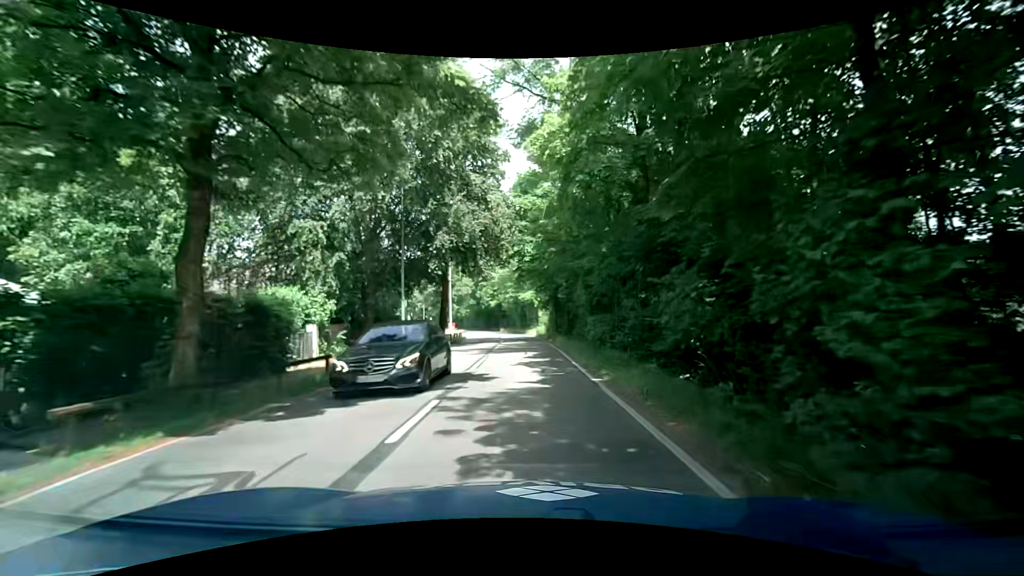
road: secondary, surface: asphalt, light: Day
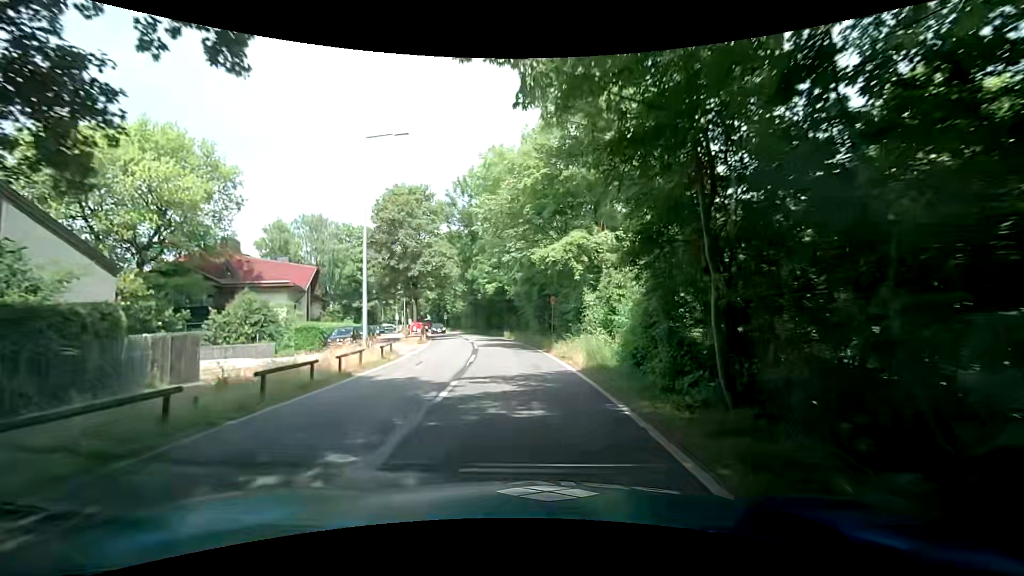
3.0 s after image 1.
(0.0, +33.3) m; -1°
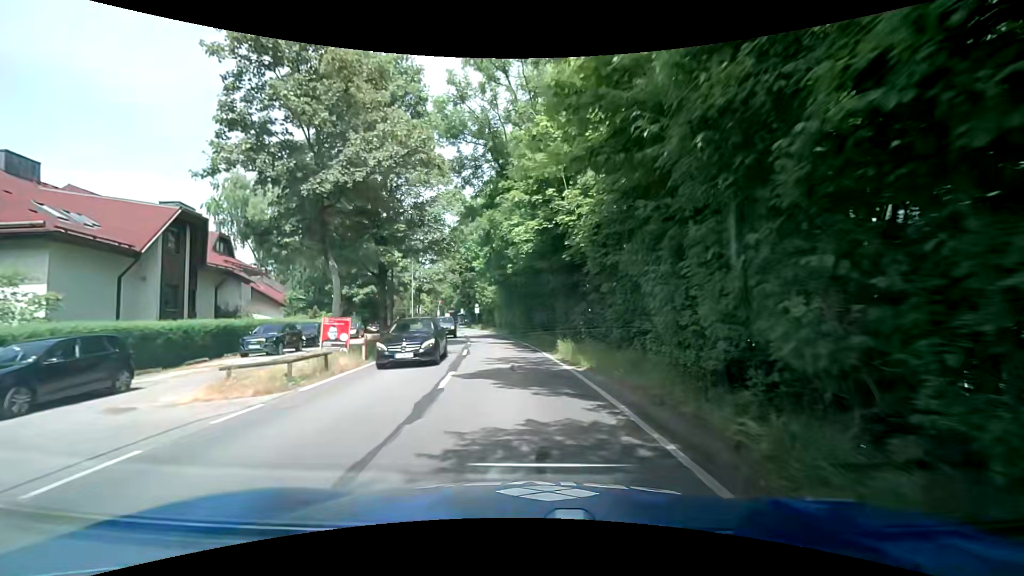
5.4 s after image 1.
(-1.6, +25.7) m; -6°
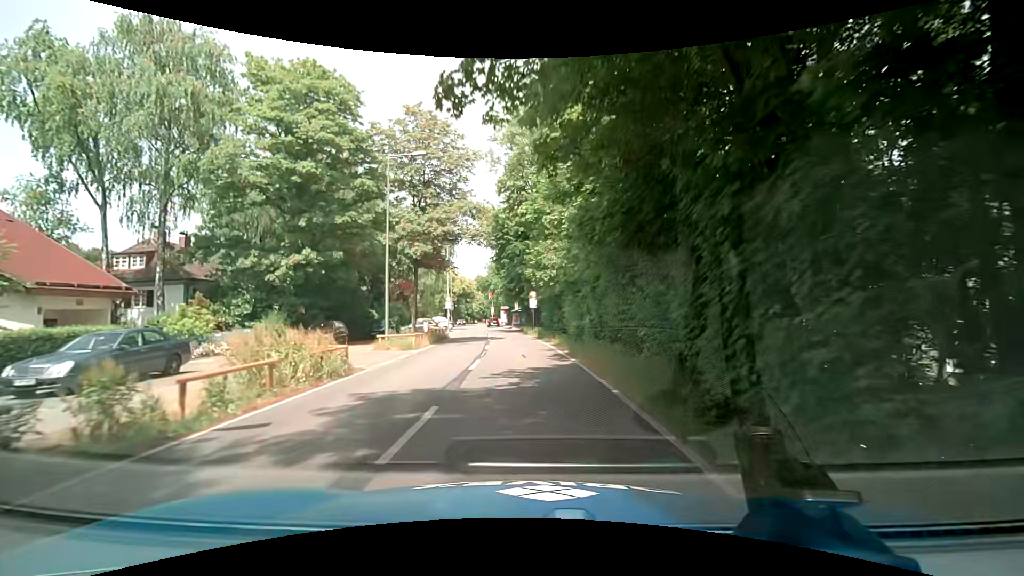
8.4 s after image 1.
(-2.2, +30.9) m; -8°
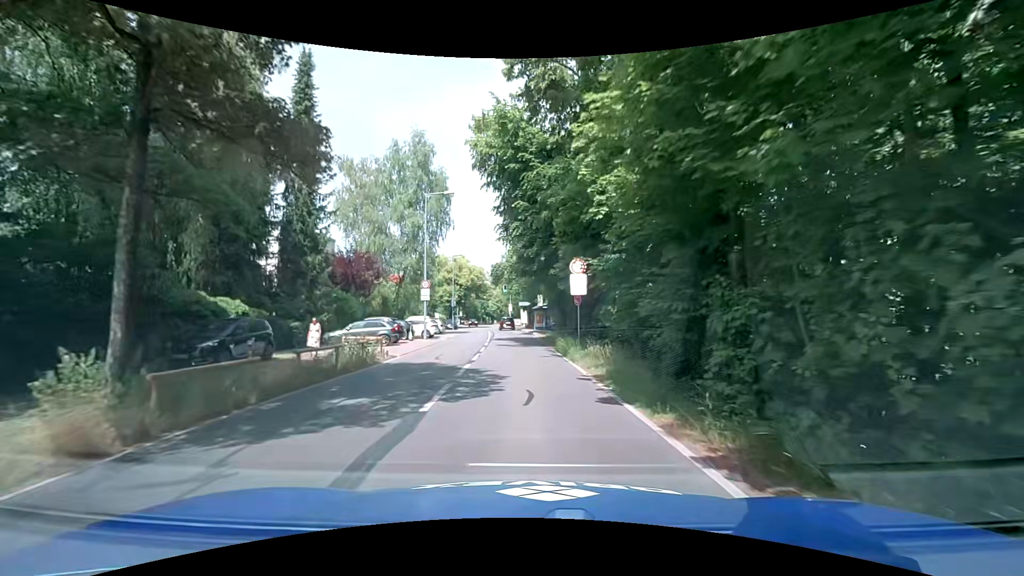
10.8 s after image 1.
(-0.7, +24.0) m; -3°
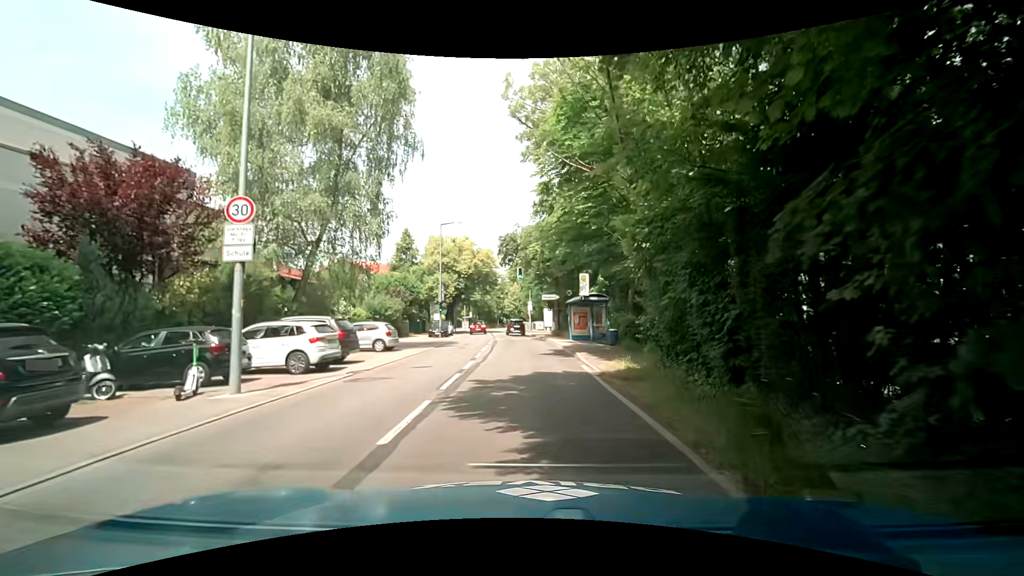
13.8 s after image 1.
(-0.5, +24.0) m; -2°
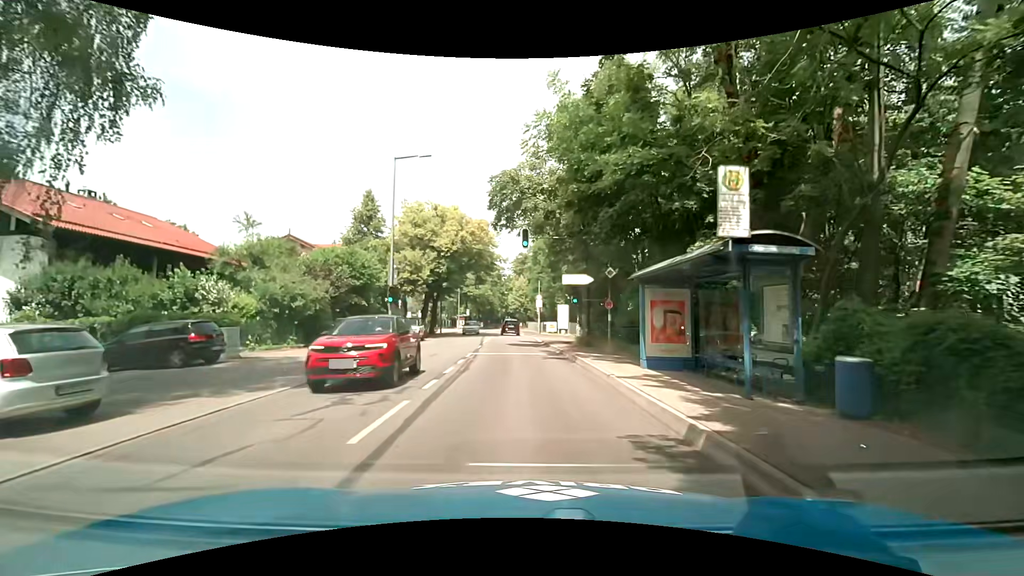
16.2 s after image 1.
(-0.3, +18.1) m; -2°
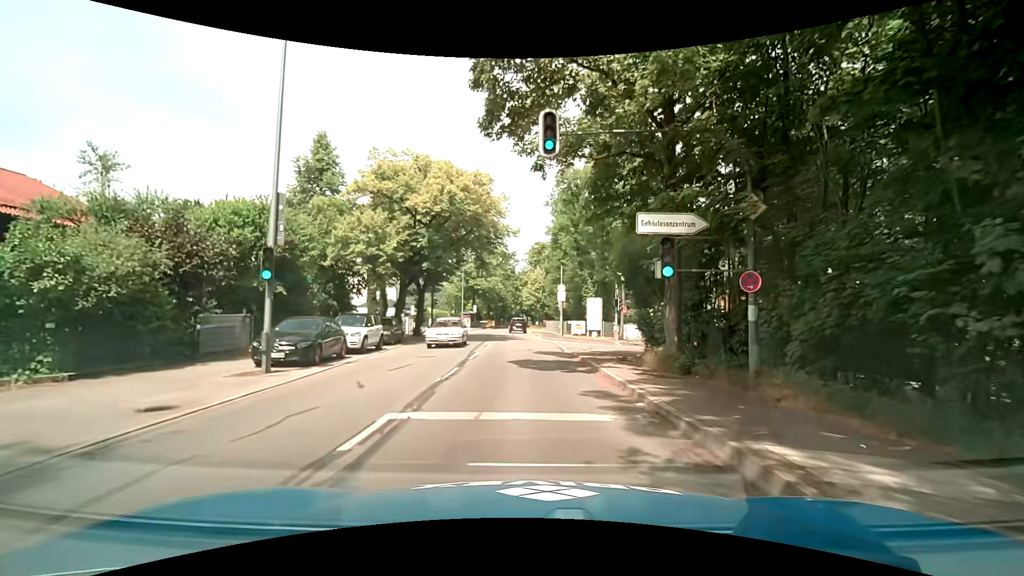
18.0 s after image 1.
(-0.1, +14.0) m; -2°
(0, +10) (0, +20) (0, +30) (-1, +40) (-1, +50) (-1, +60) (-2, +70) (-2, +80) (-1, +90) (-1, +100) m
